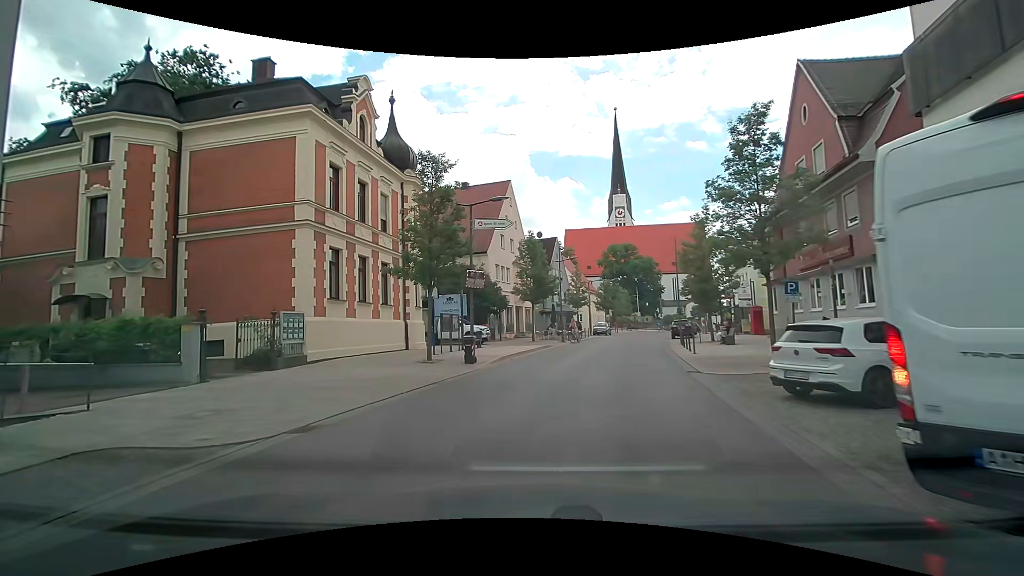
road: tertiary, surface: asphalt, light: Day
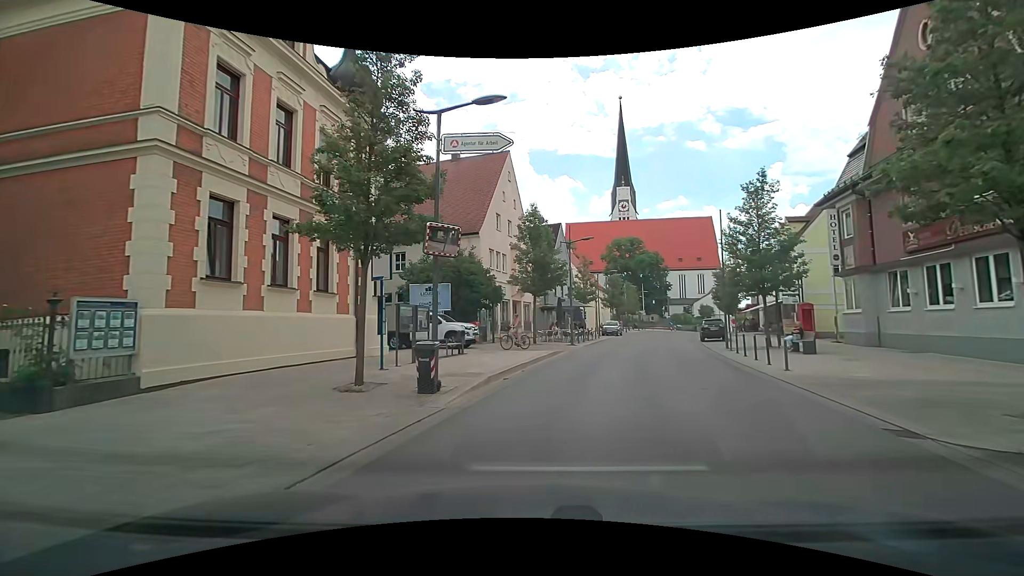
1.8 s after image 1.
(-0.3, +8.1) m; +3°
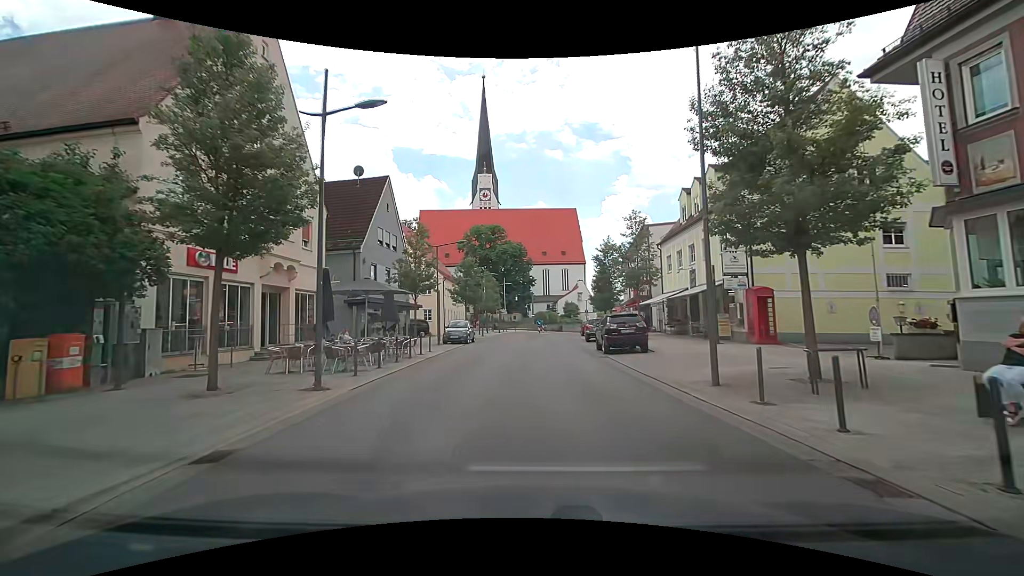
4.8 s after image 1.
(+2.6, +18.2) m; +14°
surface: paving_stones
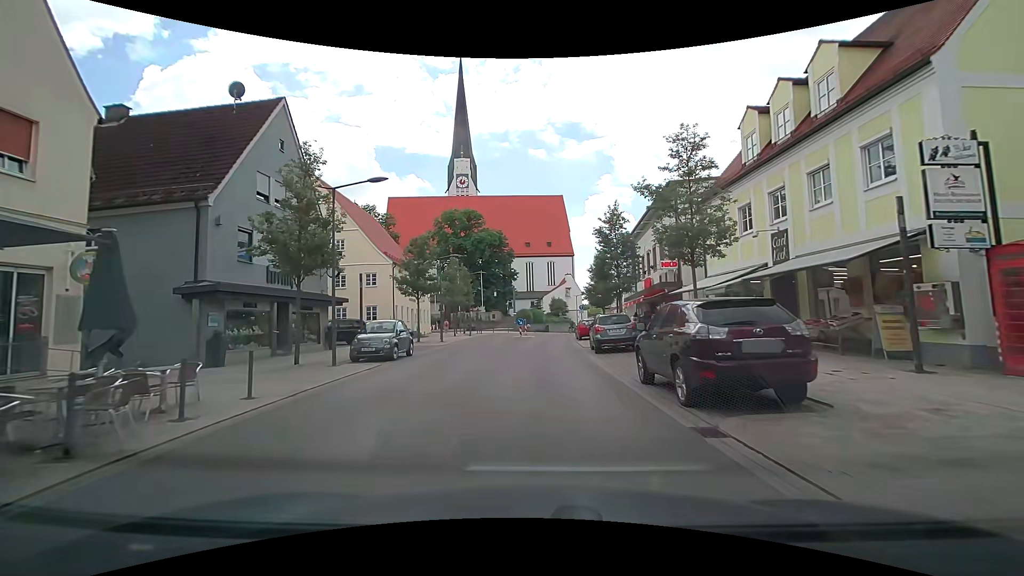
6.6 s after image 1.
(+0.2, +13.3) m; +1°
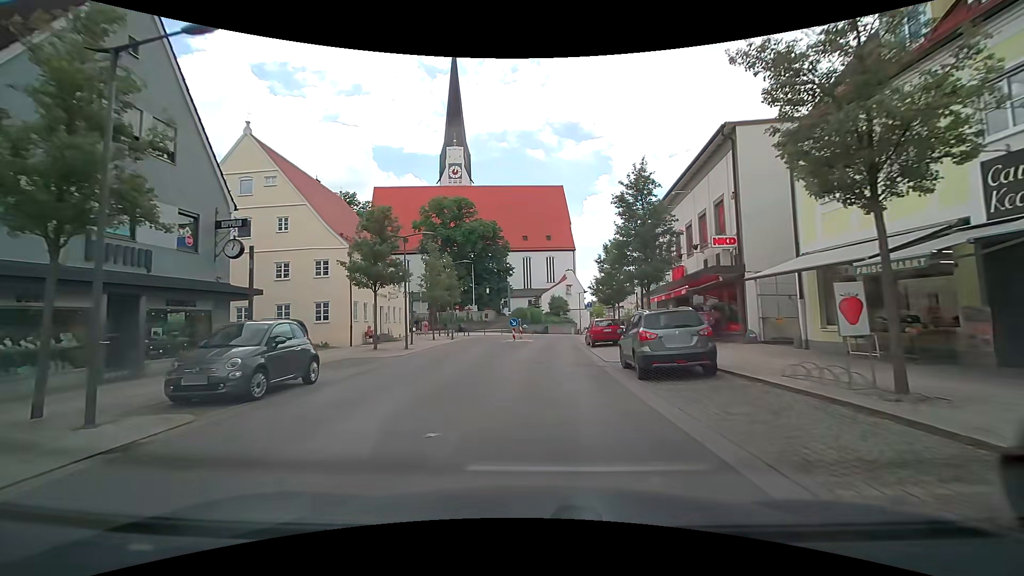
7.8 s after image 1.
(+0.1, +8.9) m; +1°
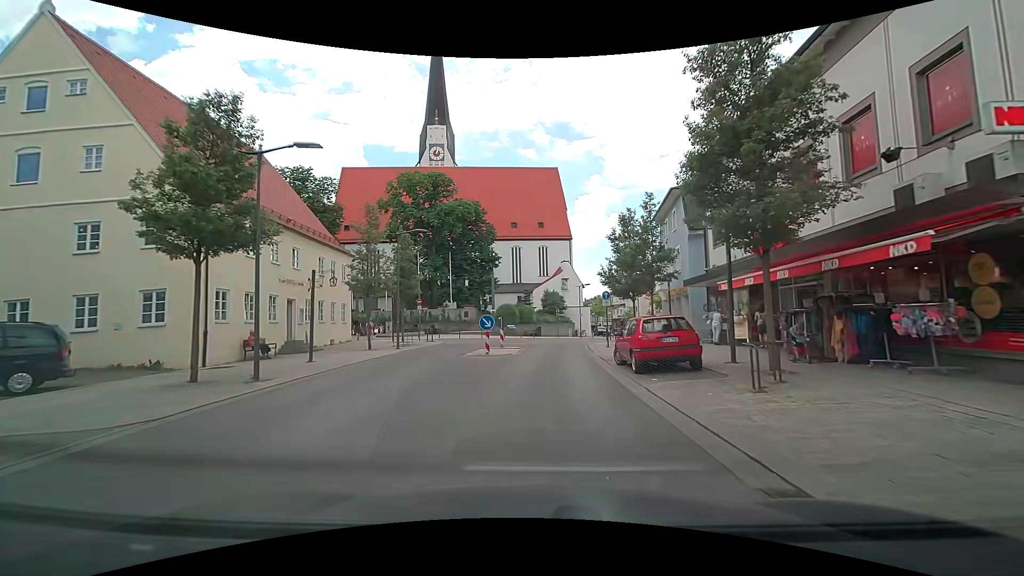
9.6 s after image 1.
(+0.2, +13.0) m; +2°
